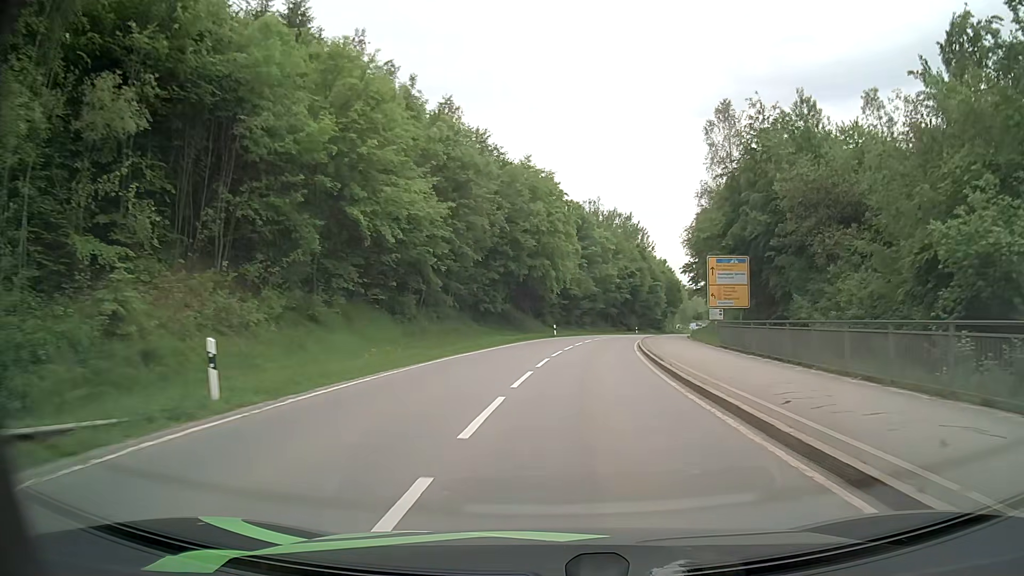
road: secondary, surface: asphalt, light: Day
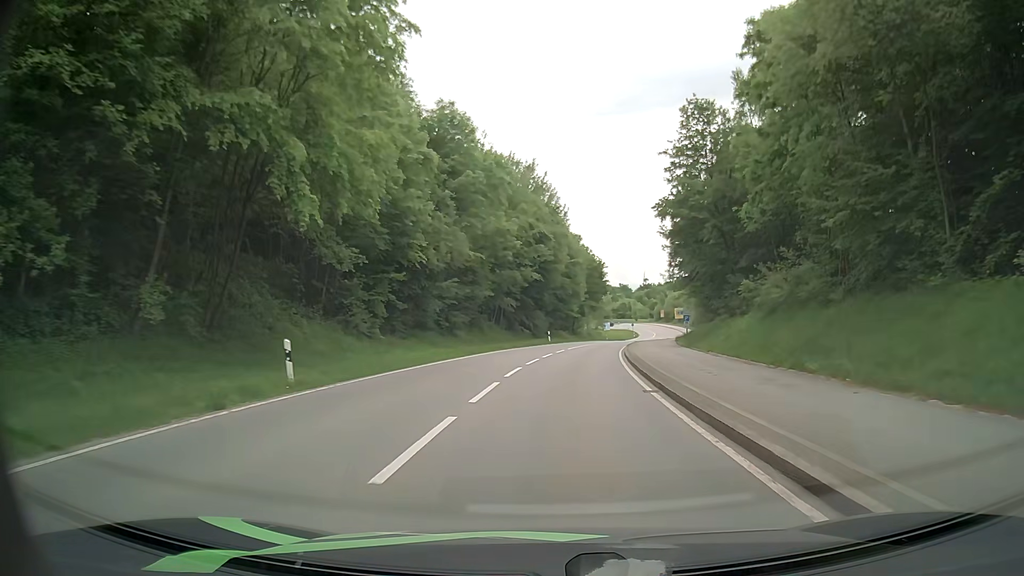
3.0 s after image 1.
(+3.8, +43.9) m; +9°
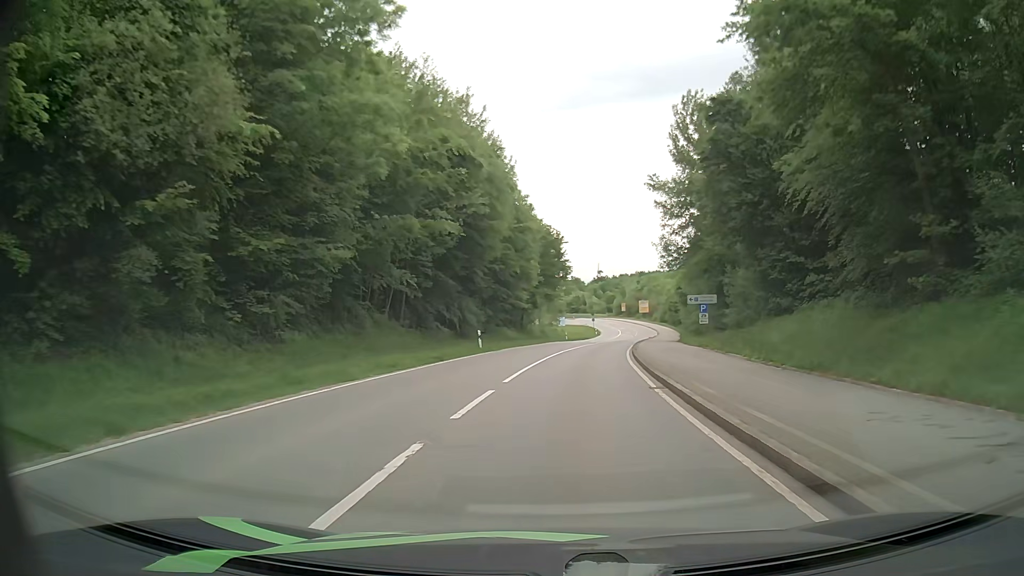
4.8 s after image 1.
(+1.0, +25.9) m; +4°
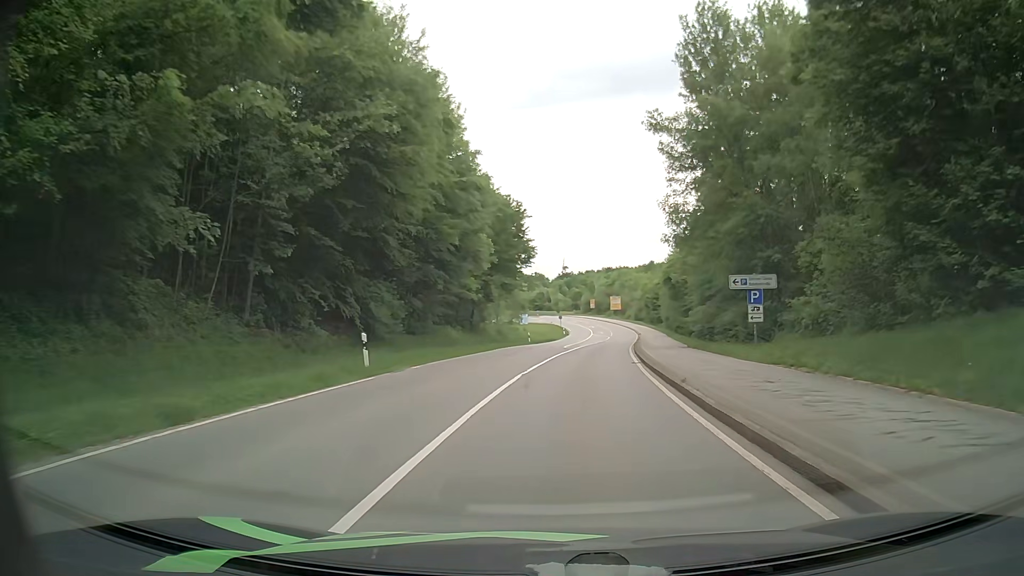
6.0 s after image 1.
(+0.6, +17.1) m; +3°
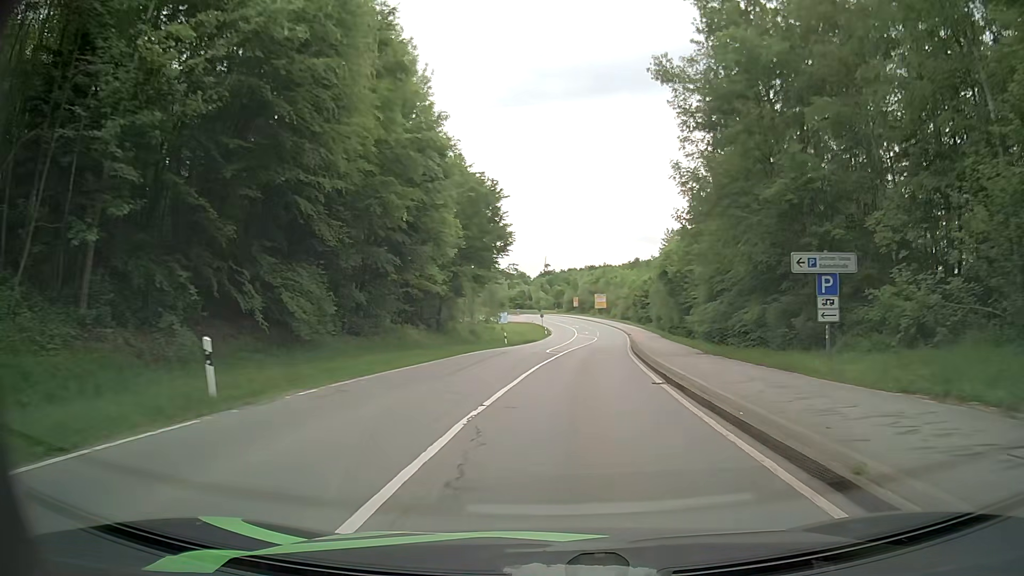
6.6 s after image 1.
(+0.1, +8.5) m; +2°
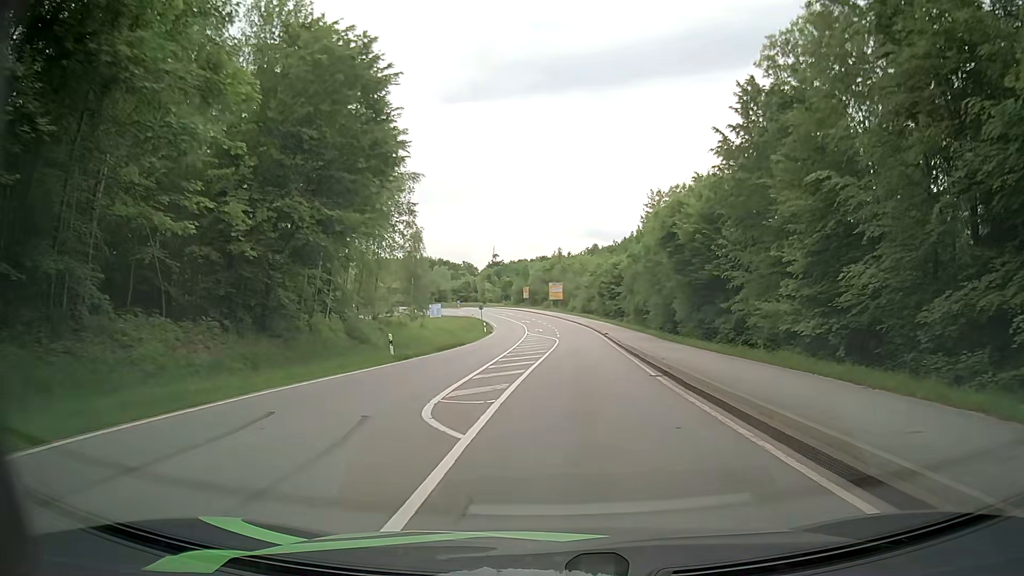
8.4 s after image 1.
(+0.9, +25.5) m; +3°
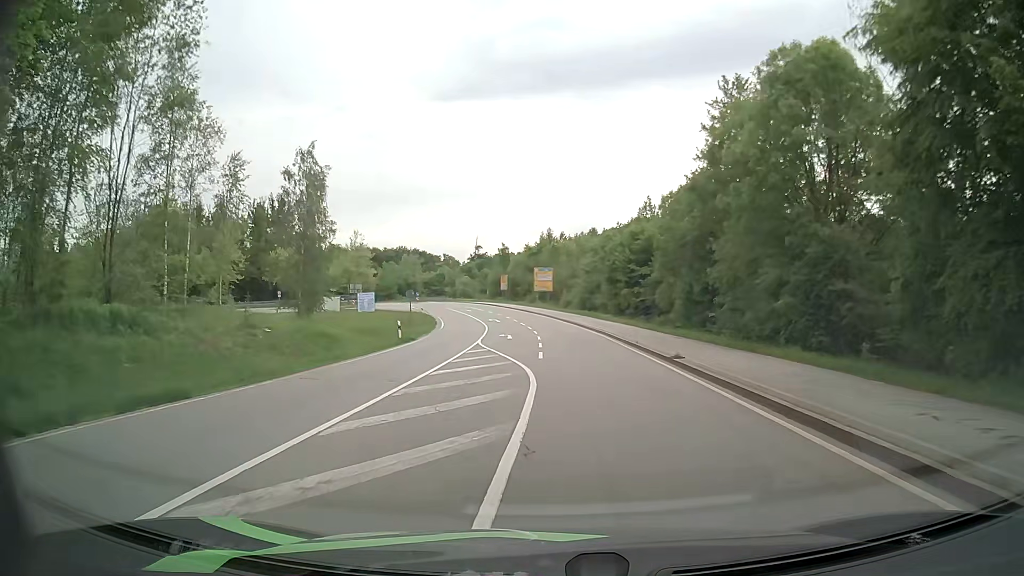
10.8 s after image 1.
(+1.3, +33.9) m; +2°
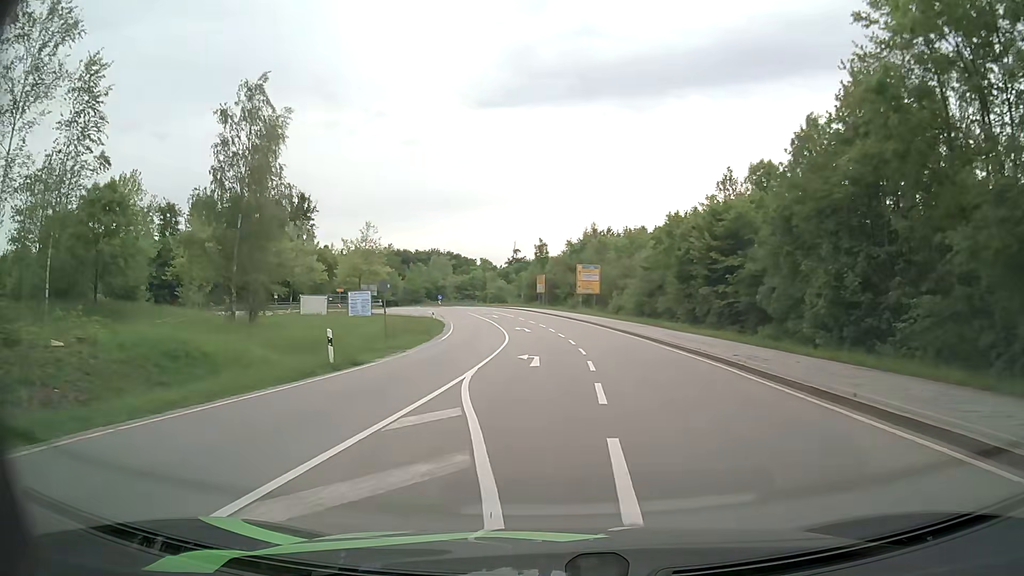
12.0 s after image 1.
(-0.4, +16.6) m; -3°
(0, +10) (0, +20) (-1, +30) (-2, +40) (-3, +50) (-4, +60) (-6, +70) (-9, +79) (-16, +86) (-25, +86) m
